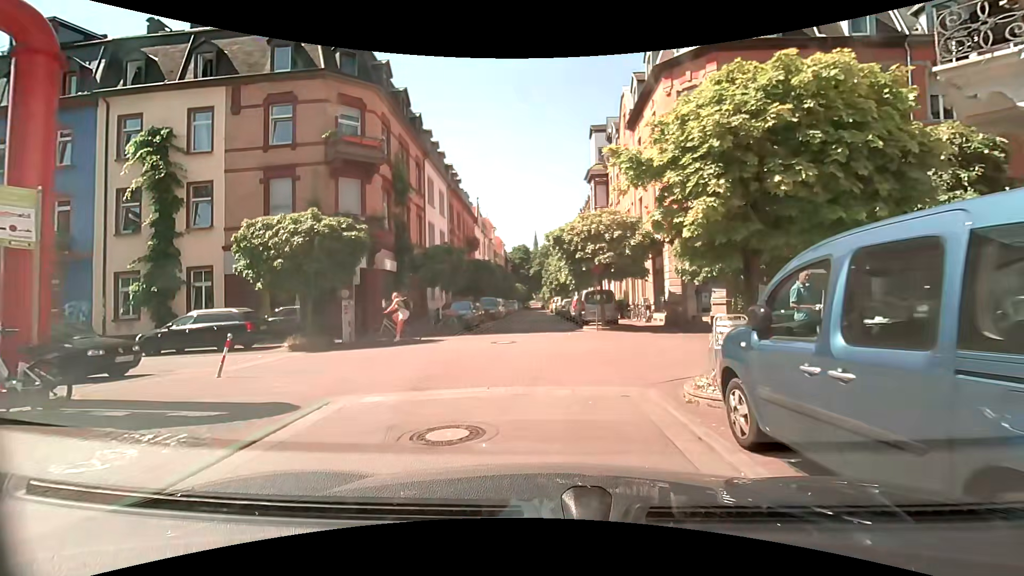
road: residential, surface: asphalt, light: Day
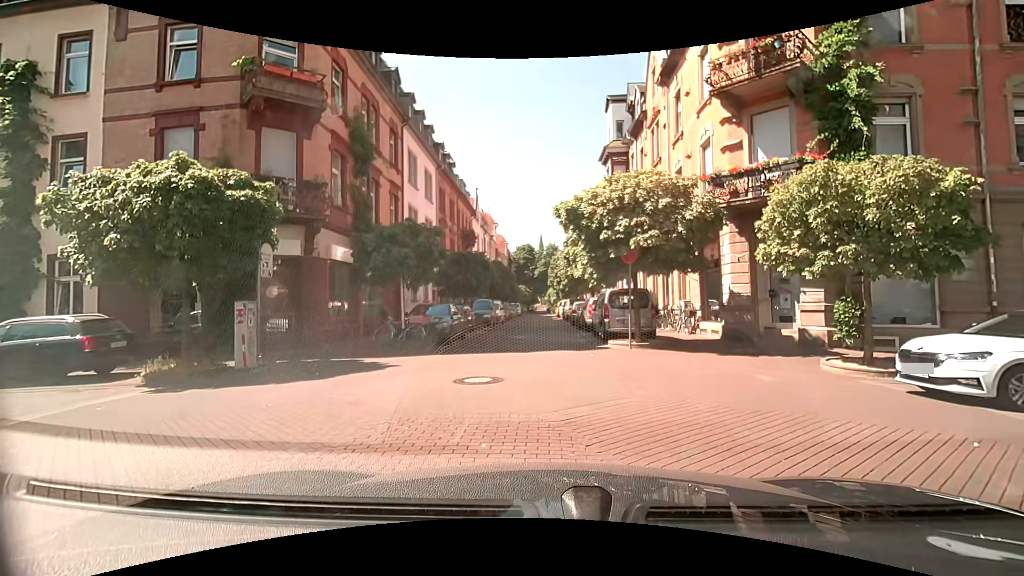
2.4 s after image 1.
(+0.1, +6.5) m; 0°
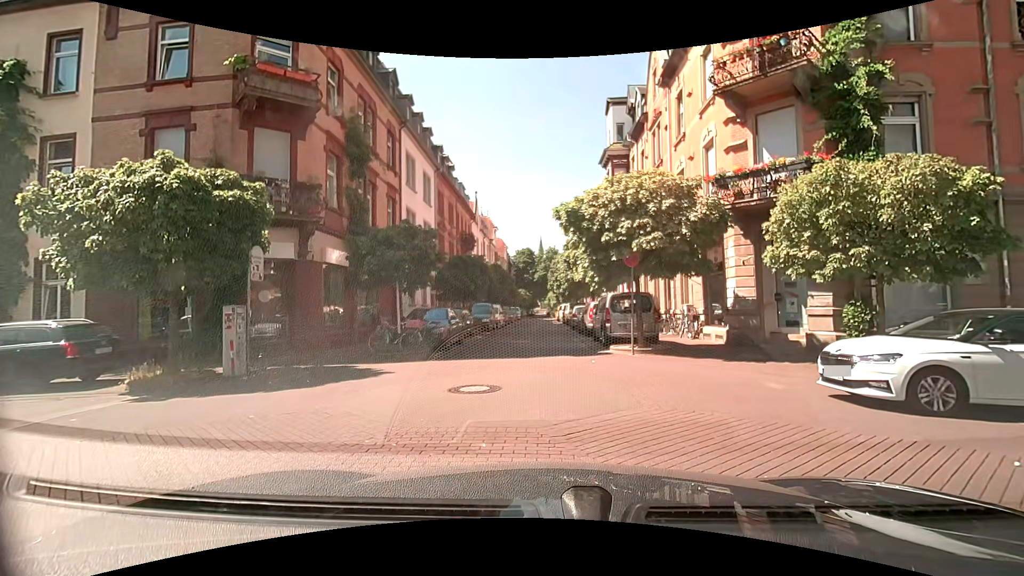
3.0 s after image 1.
(0.0, +0.4) m; 0°
